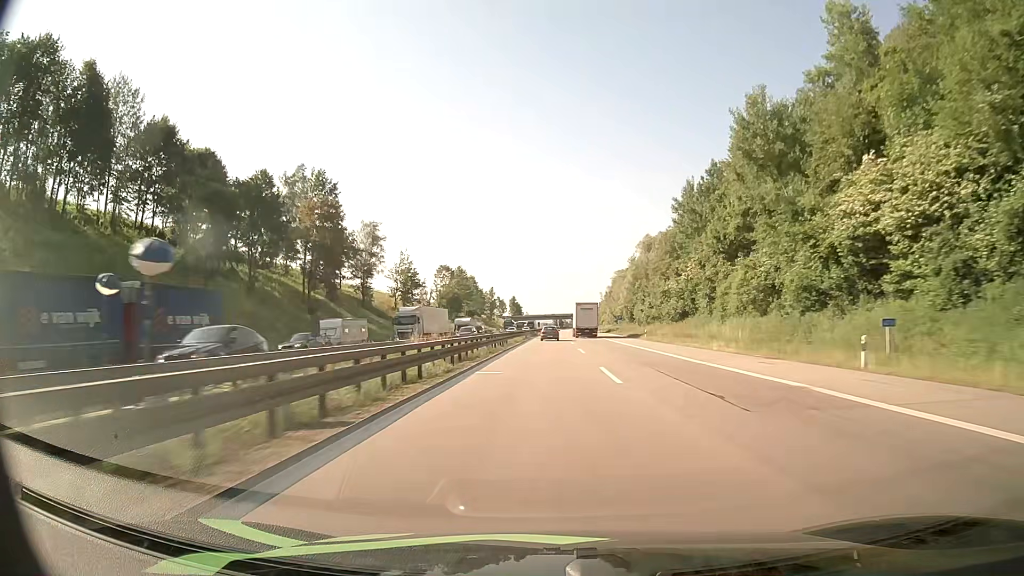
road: motorway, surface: asphalt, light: Day
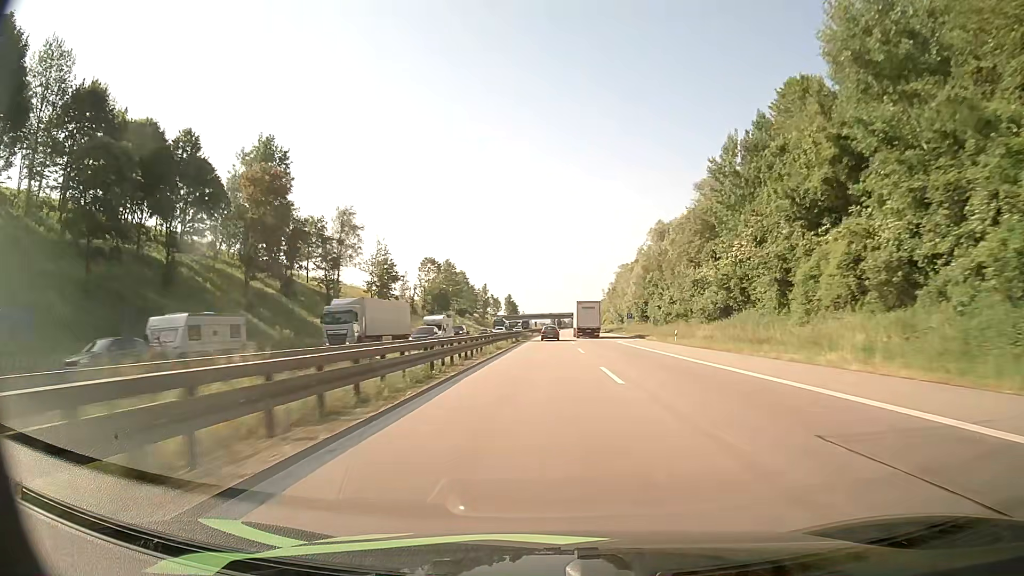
(0.0, +18.2) m; 0°
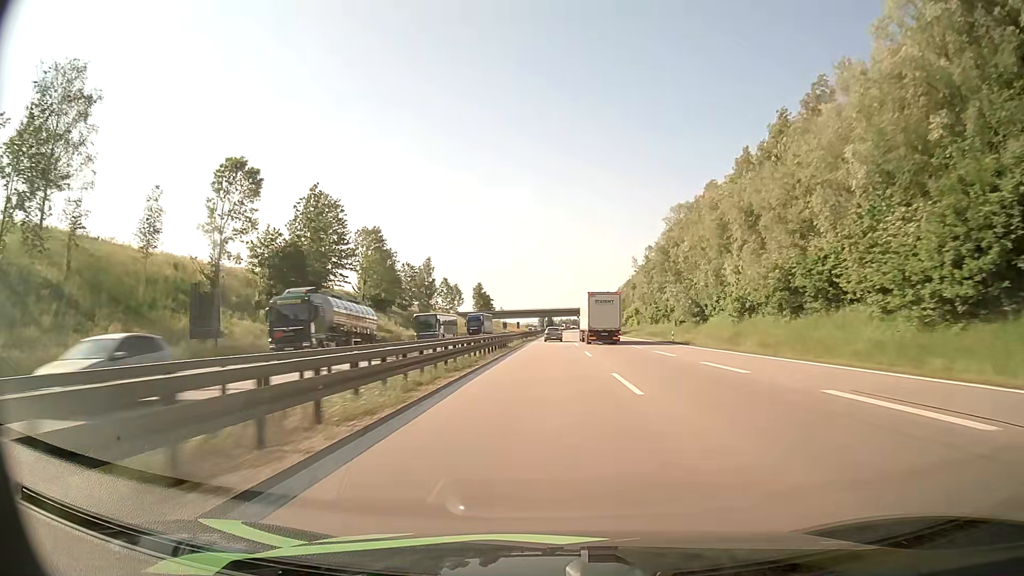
(+0.6, +91.9) m; +1°
(0, +10) (0, +20) (0, +30) (0, +40) (0, +50) (0, +60) (0, +70) (+1, +80) (+1, +90) (+1, +100) m
